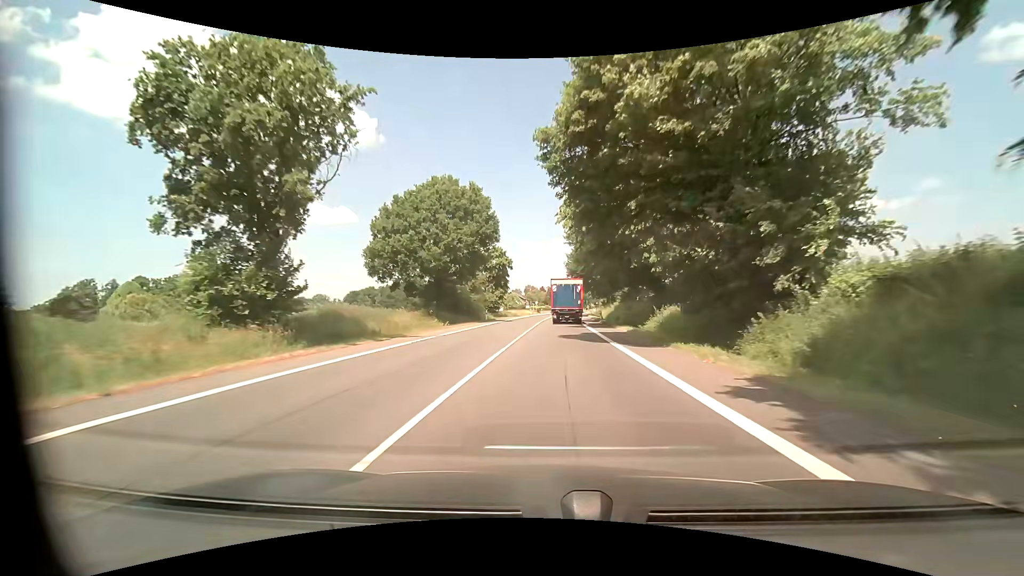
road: primary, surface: asphalt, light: Day
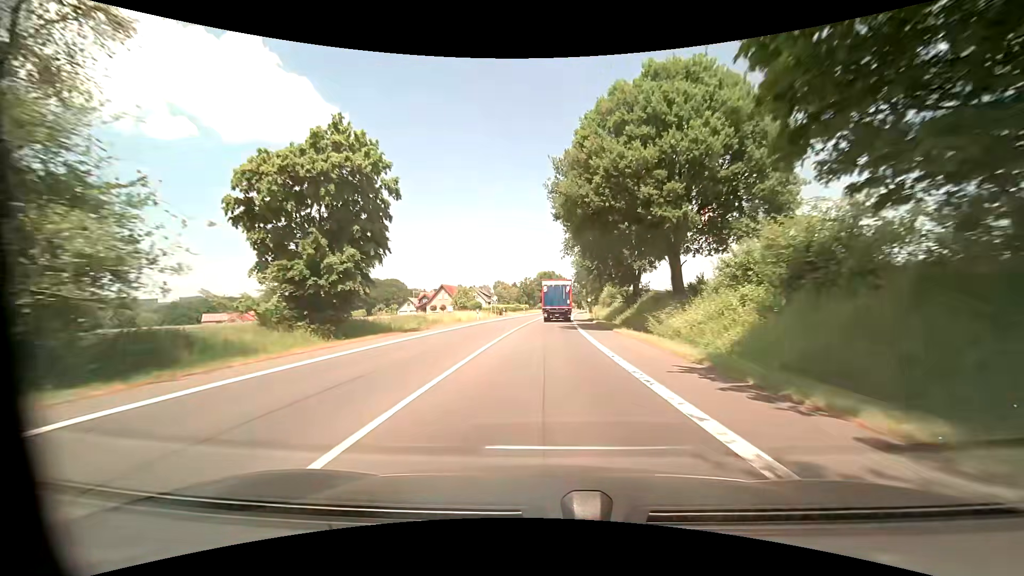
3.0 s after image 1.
(+1.7, +52.1) m; +3°
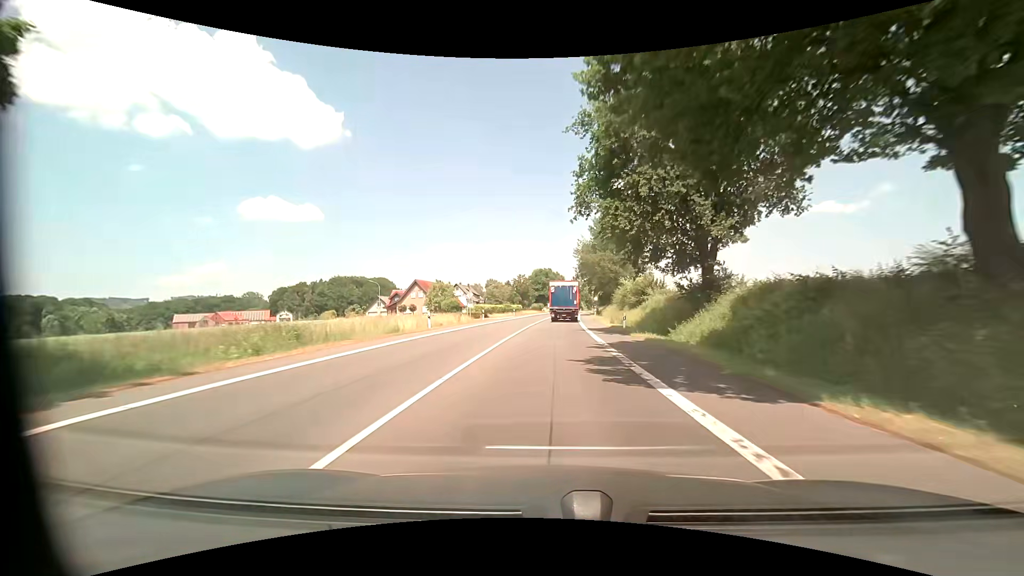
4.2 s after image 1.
(-0.1, +21.2) m; 0°
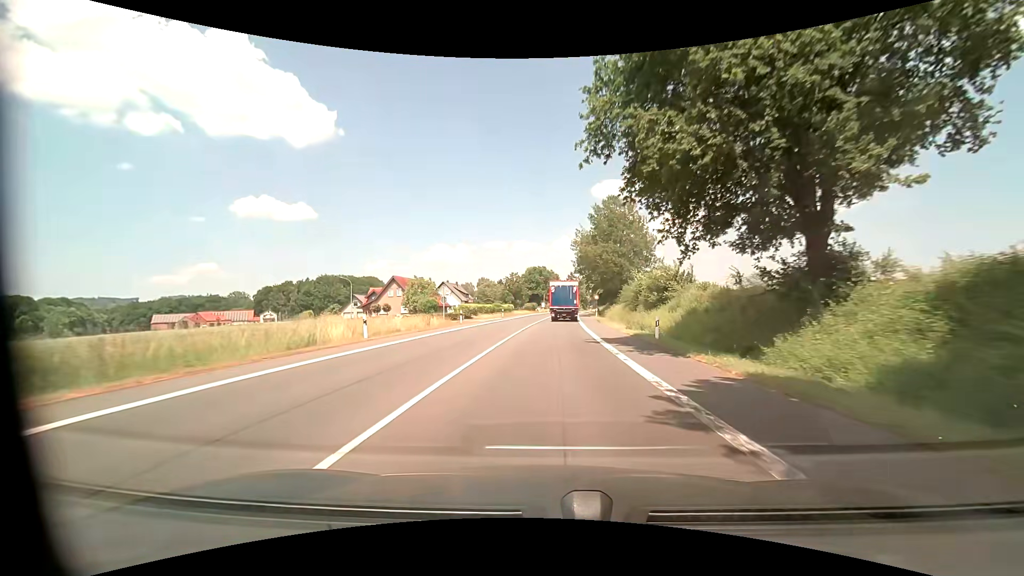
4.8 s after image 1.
(0.0, +10.7) m; +1°
(0, +10) (0, +20) (0, +30) (+1, +40) (+1, +50) (+2, +60) (+2, +70) (+3, +80) (+4, +90) (+5, +100) m
